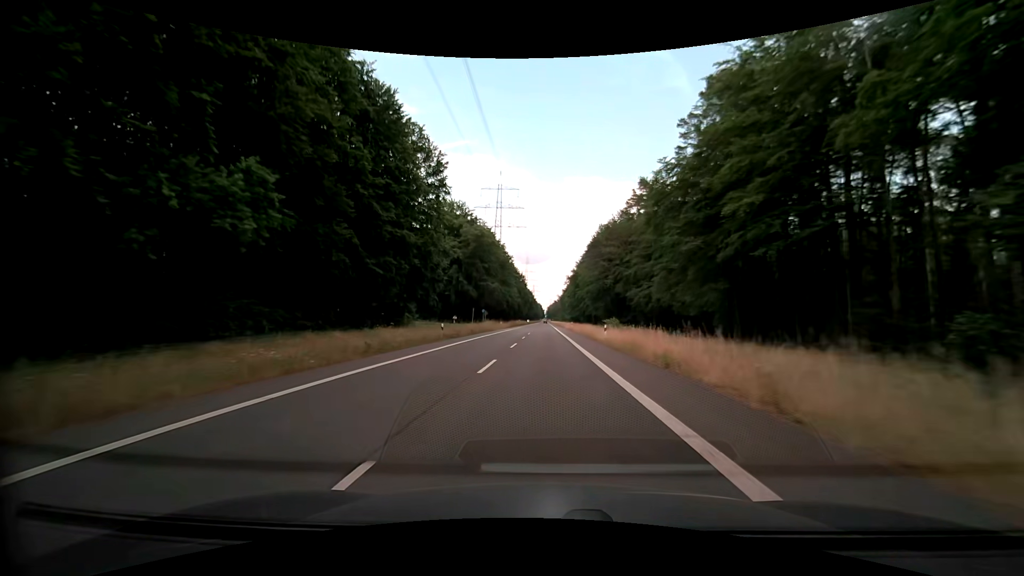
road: secondary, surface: asphalt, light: Day
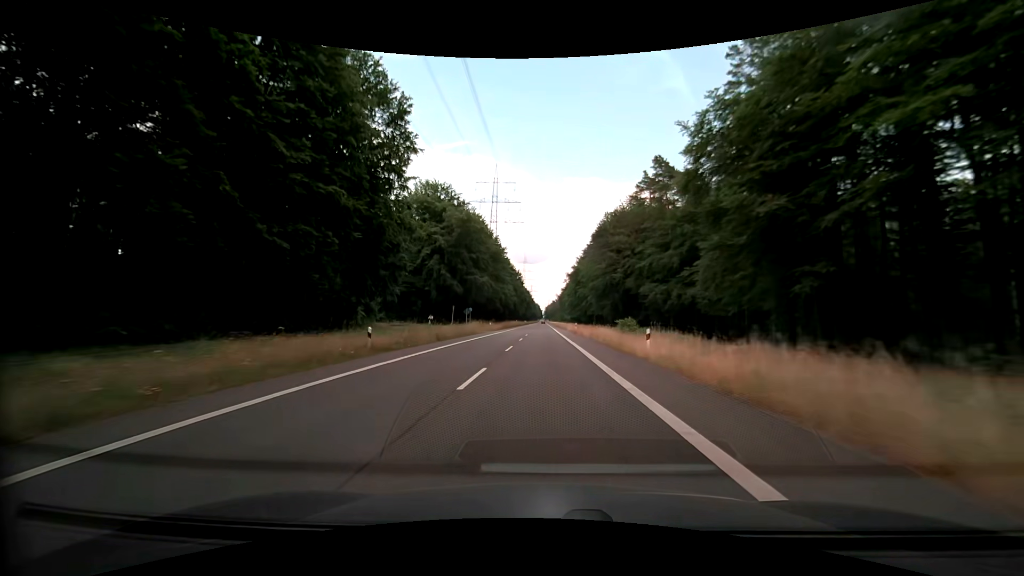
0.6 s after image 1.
(0.0, +14.9) m; 0°
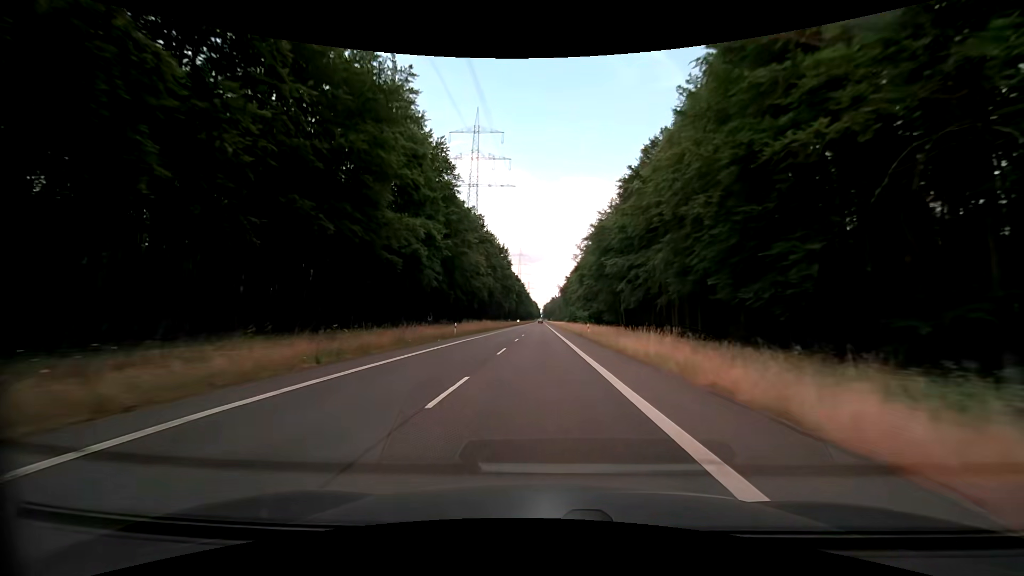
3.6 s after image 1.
(+0.3, +73.8) m; 0°
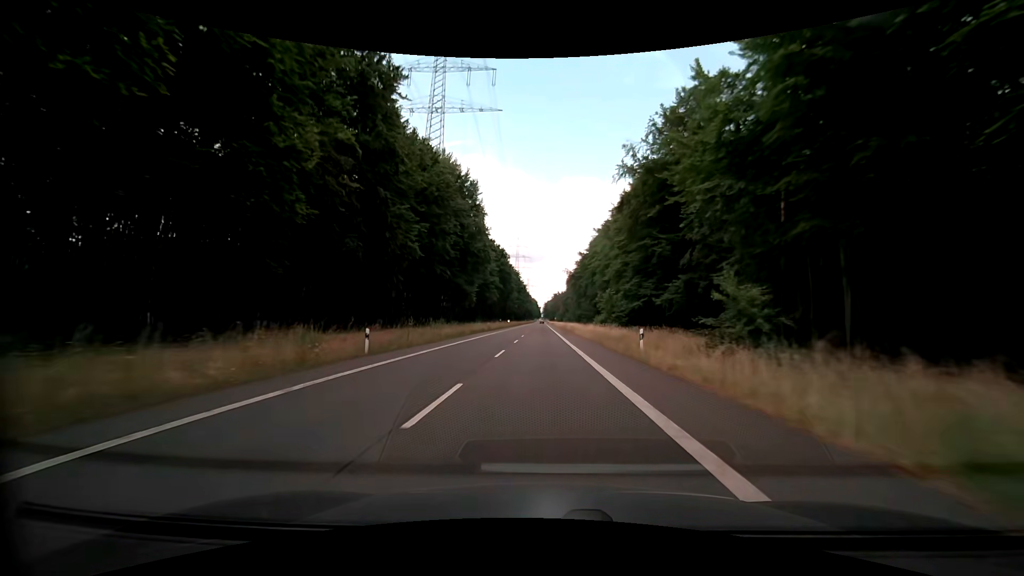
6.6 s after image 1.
(-0.3, +73.0) m; 0°
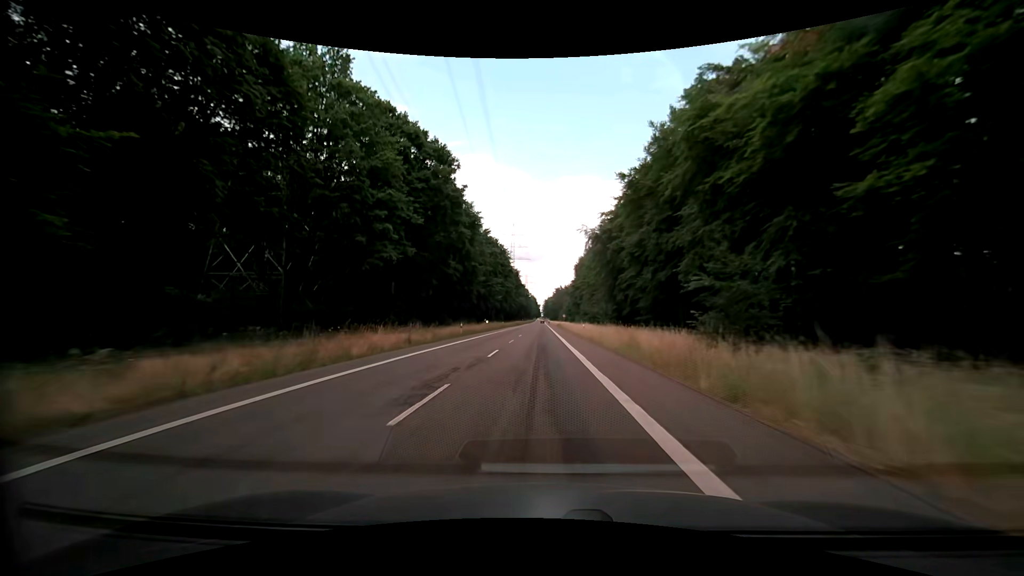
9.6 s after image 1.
(+0.2, +72.3) m; 0°
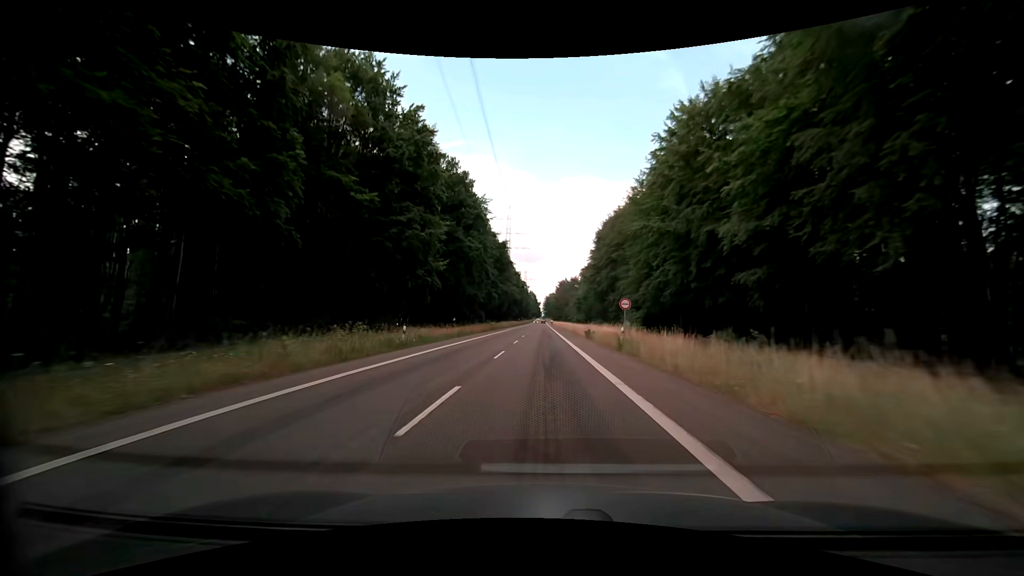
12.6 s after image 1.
(-0.3, +71.1) m; 0°
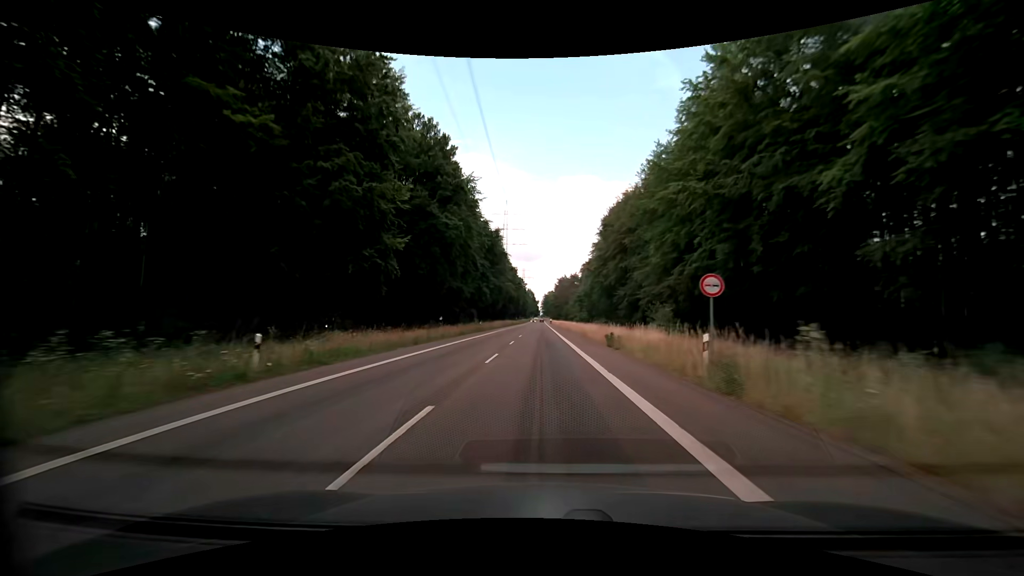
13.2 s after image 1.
(0.0, +14.0) m; 0°
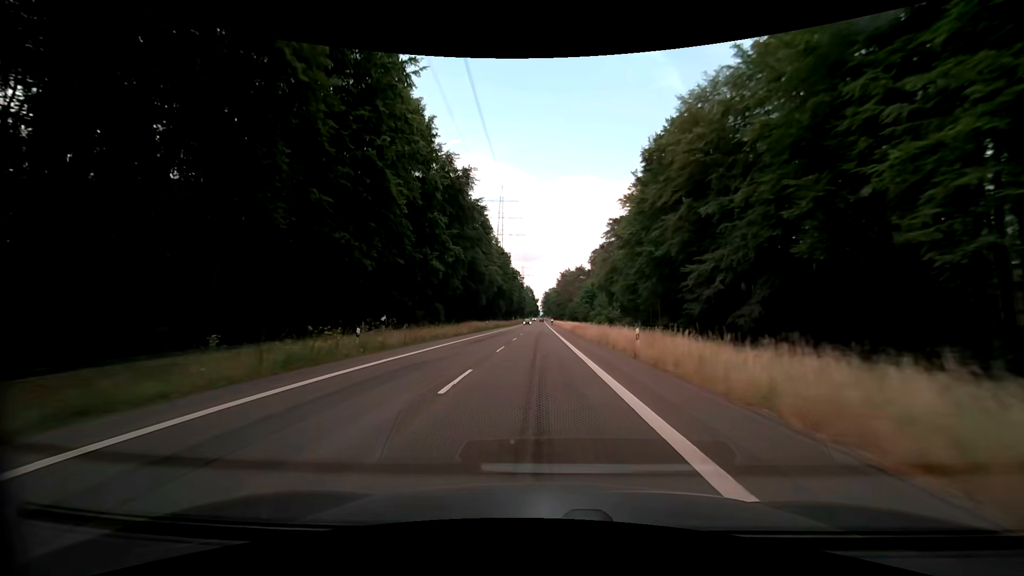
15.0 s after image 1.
(0.0, +41.6) m; 0°
(0, +10) (0, +20) (0, +30) (0, +40) (0, +50) (0, +60) (0, +70) (0, +80) (0, +90) (0, +100) m
